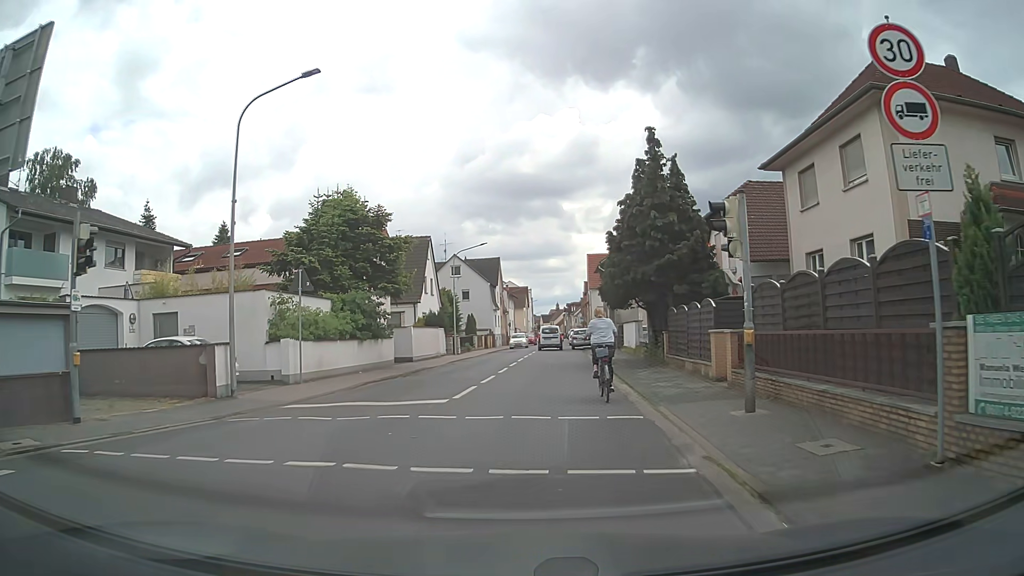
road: tertiary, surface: asphalt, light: Day
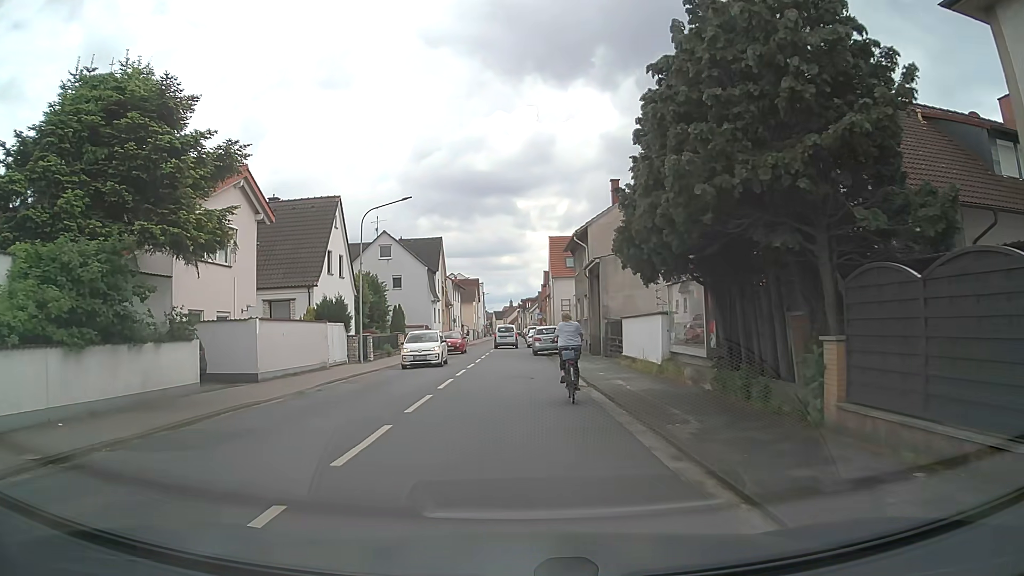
(+0.6, +15.5) m; +4°
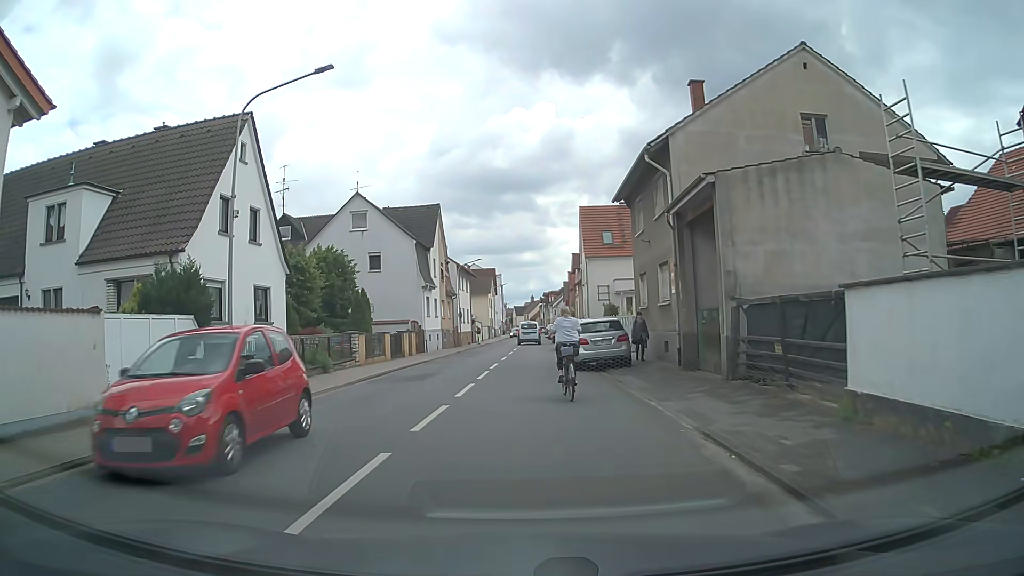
(-0.2, +16.2) m; -2°
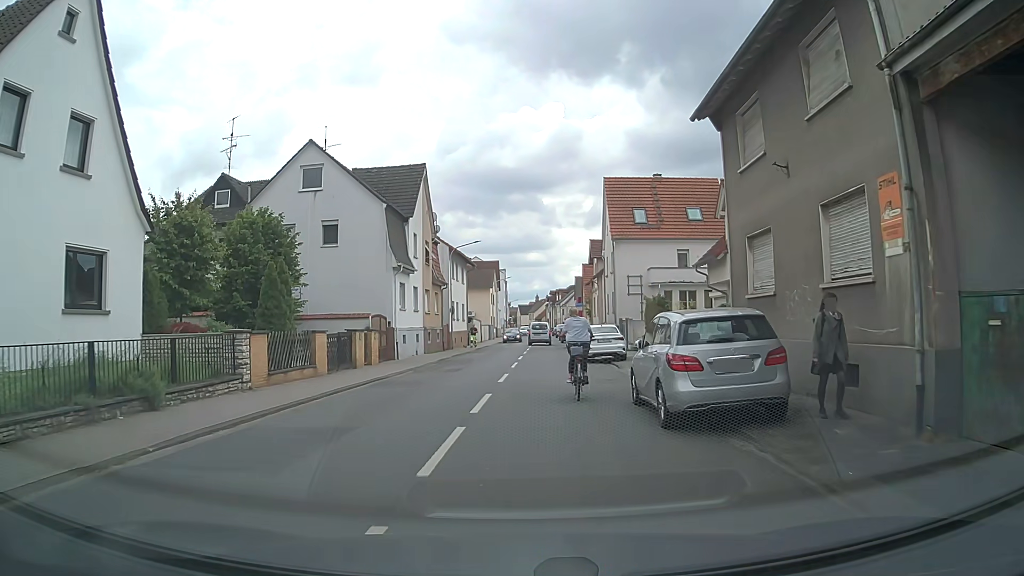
(-0.2, +11.9) m; -1°
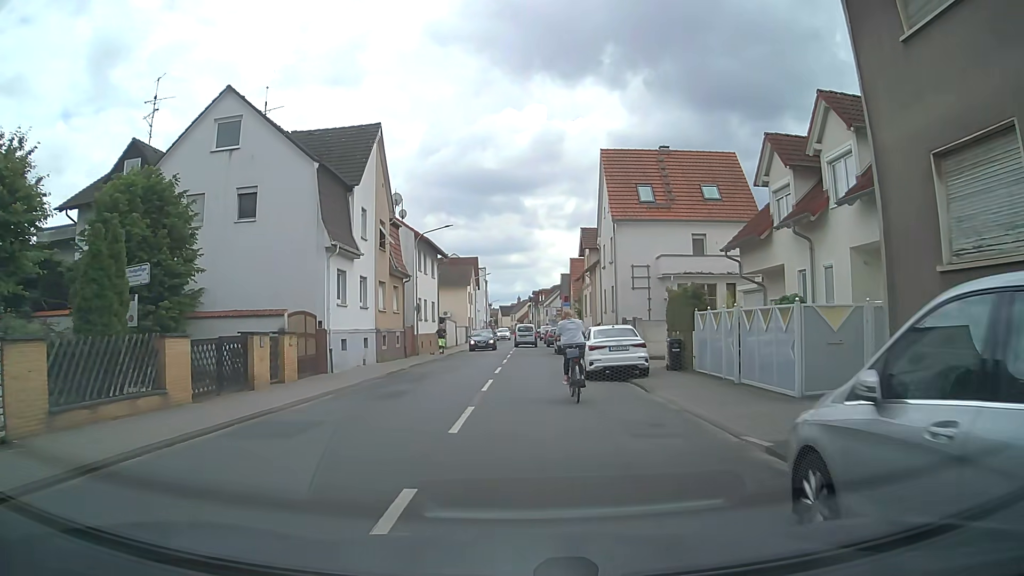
(+0.1, +8.0) m; 0°
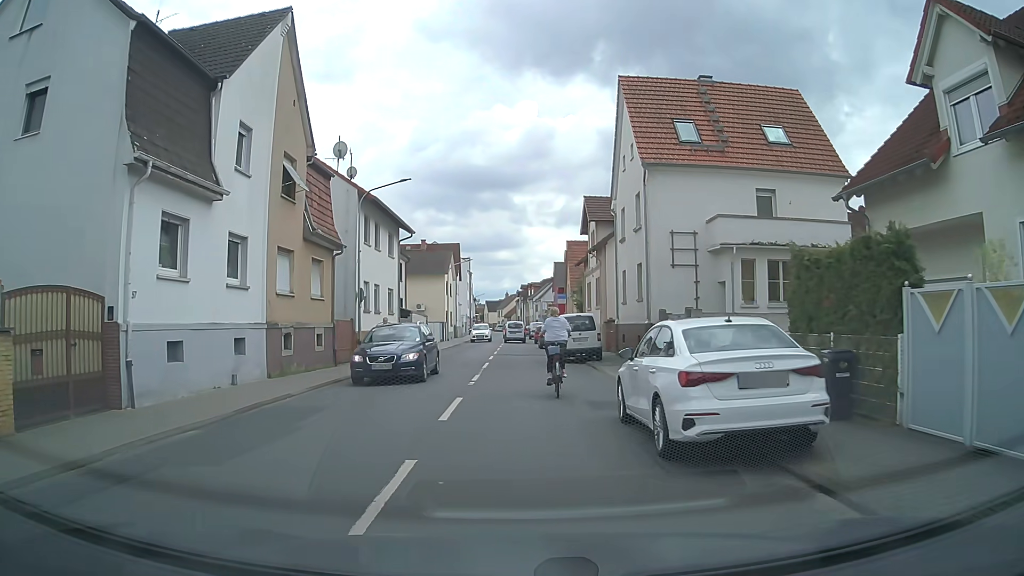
(+0.4, +11.4) m; +3°
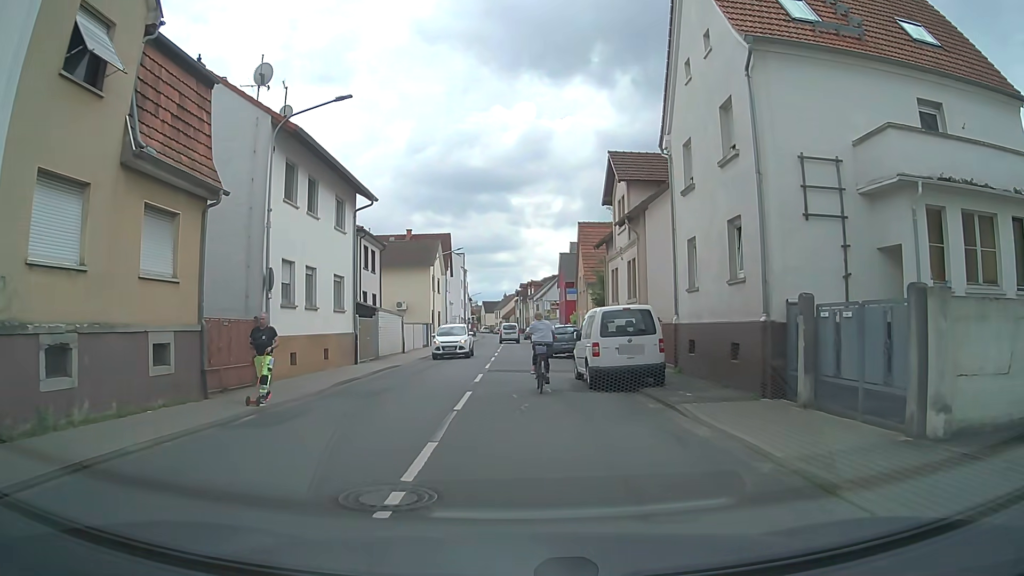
(-0.2, +10.8) m; 0°
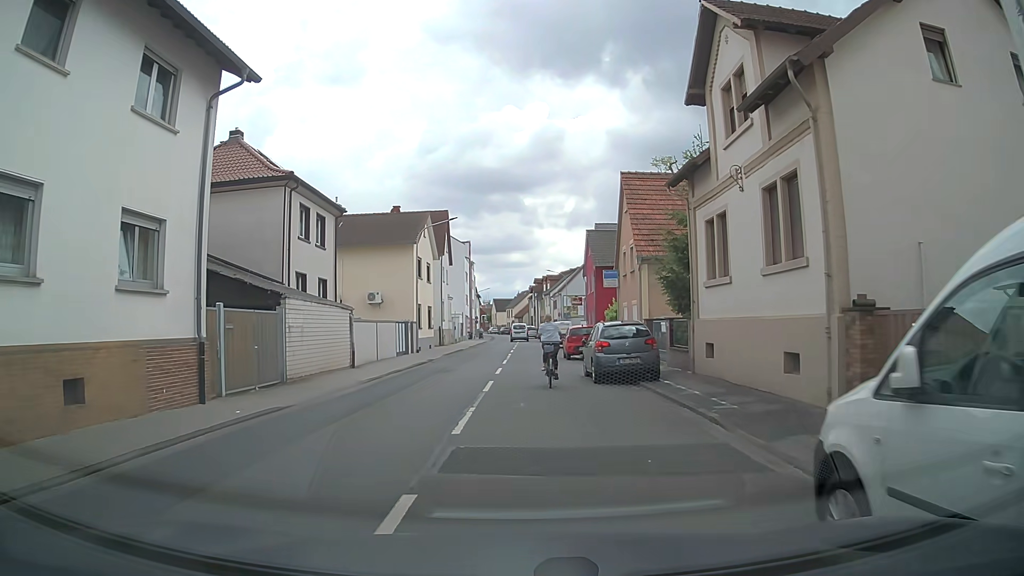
(0.0, +14.8) m; -2°
(0, +10) (0, +20) (+1, +30) (+1, +40) (+1, +50) (+1, +60) (+1, +70) (+2, +80) (+2, +90) (+2, +100) m
